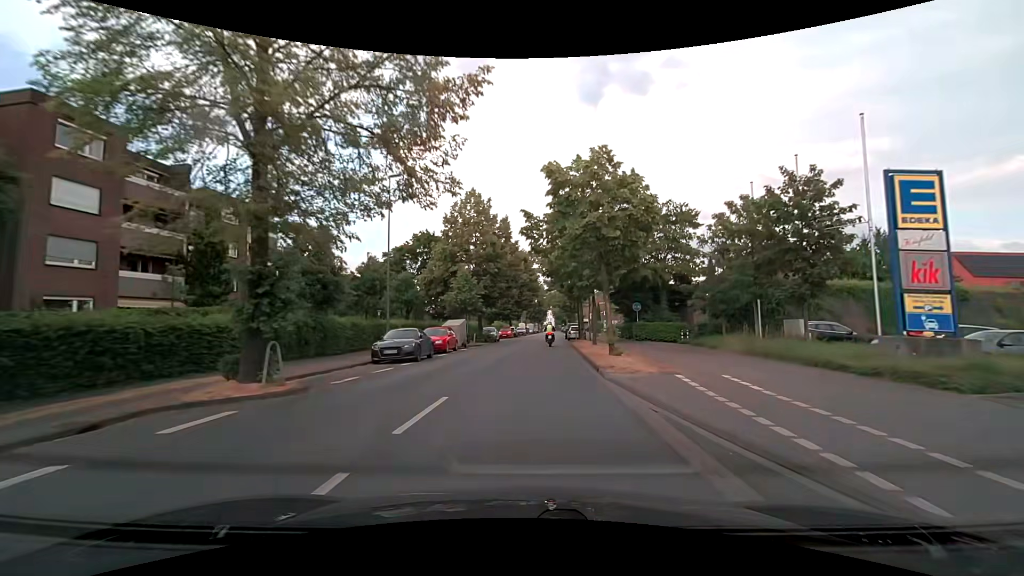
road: secondary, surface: asphalt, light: Day
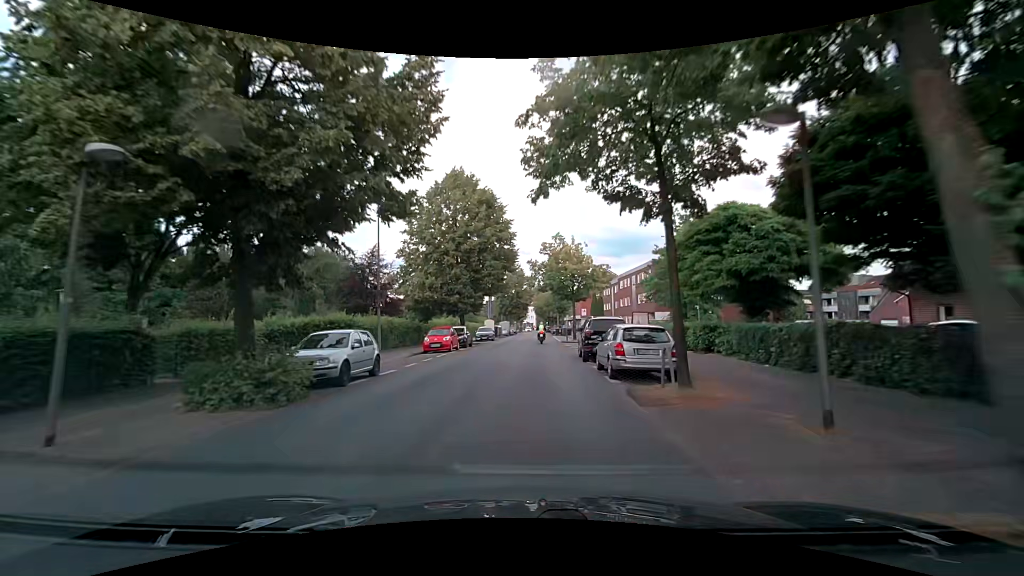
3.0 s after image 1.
(+1.4, +34.4) m; +3°
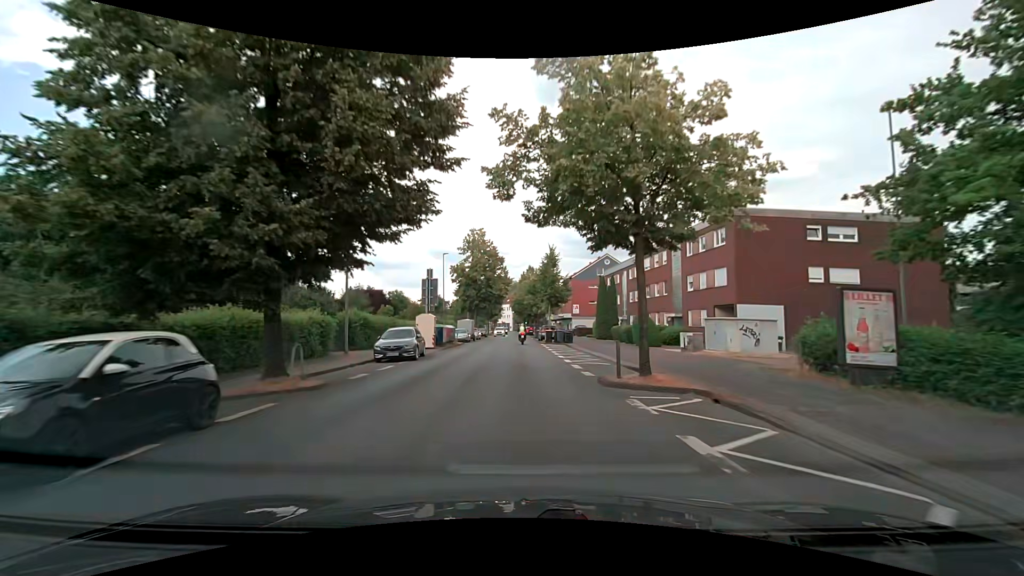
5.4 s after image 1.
(+0.4, +28.8) m; +2°
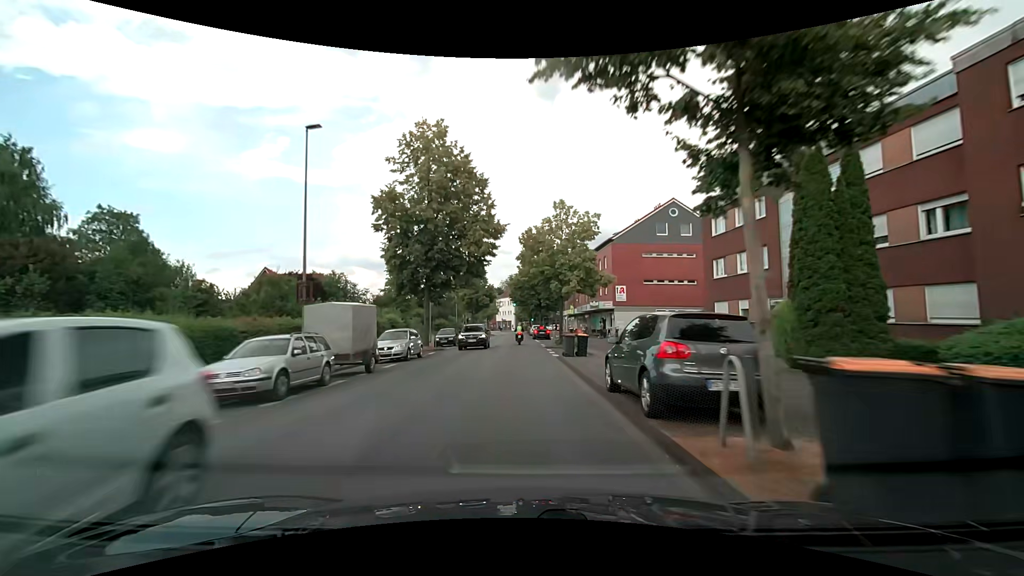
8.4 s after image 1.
(-0.1, +38.7) m; 0°
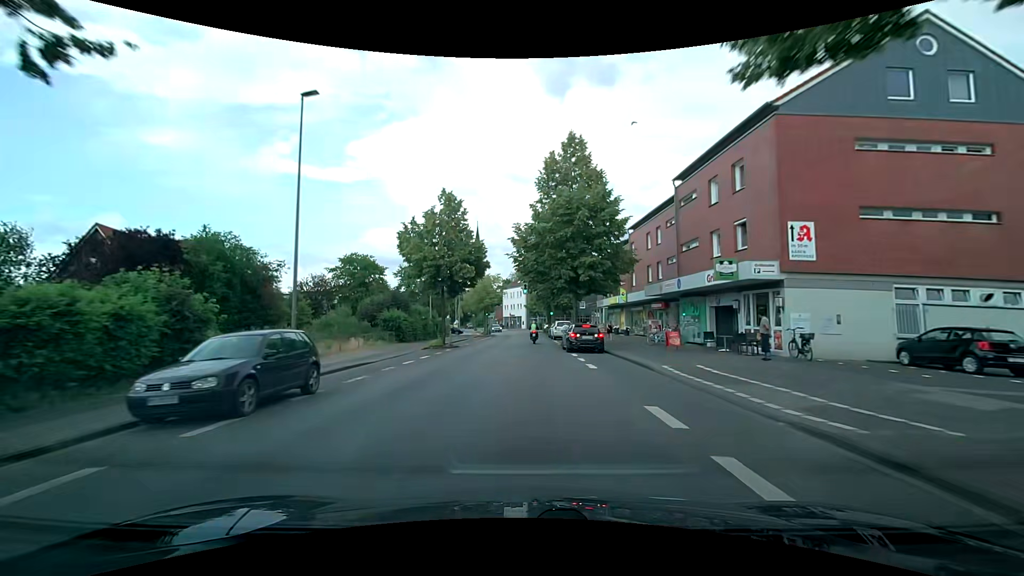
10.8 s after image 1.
(-0.6, +31.3) m; -2°
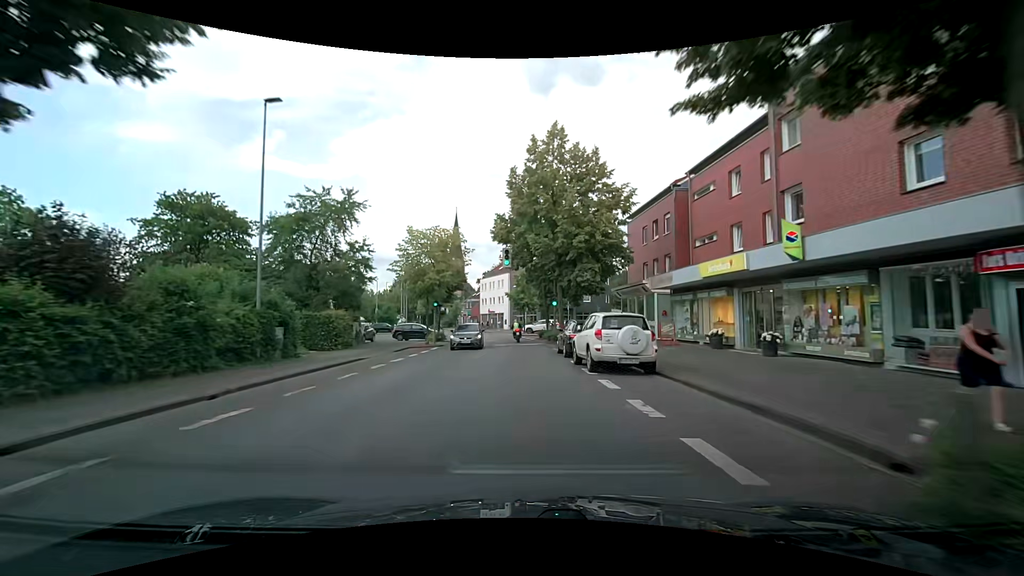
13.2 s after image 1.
(+0.3, +30.0) m; +2°
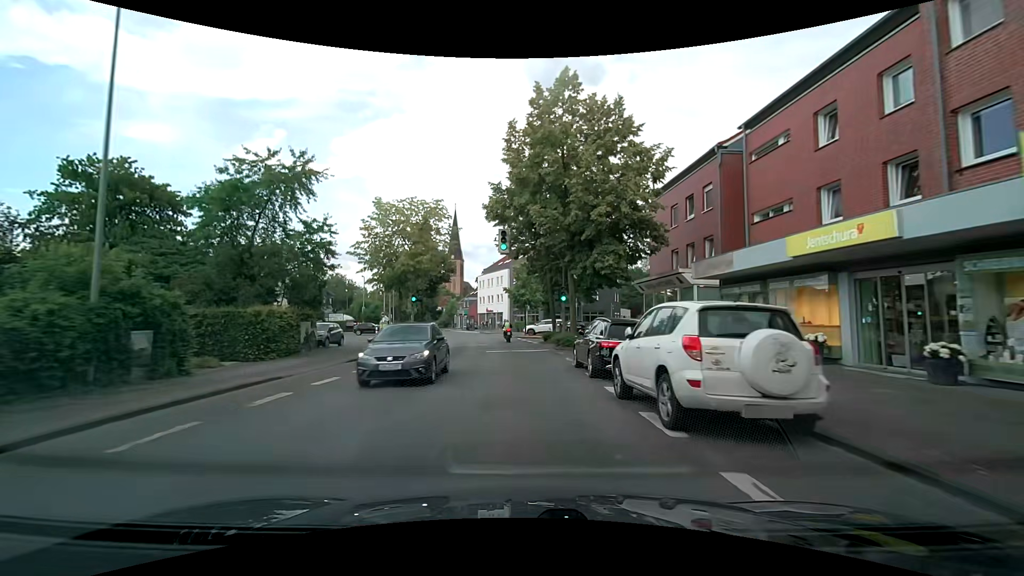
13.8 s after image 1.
(0.0, +7.4) m; -1°
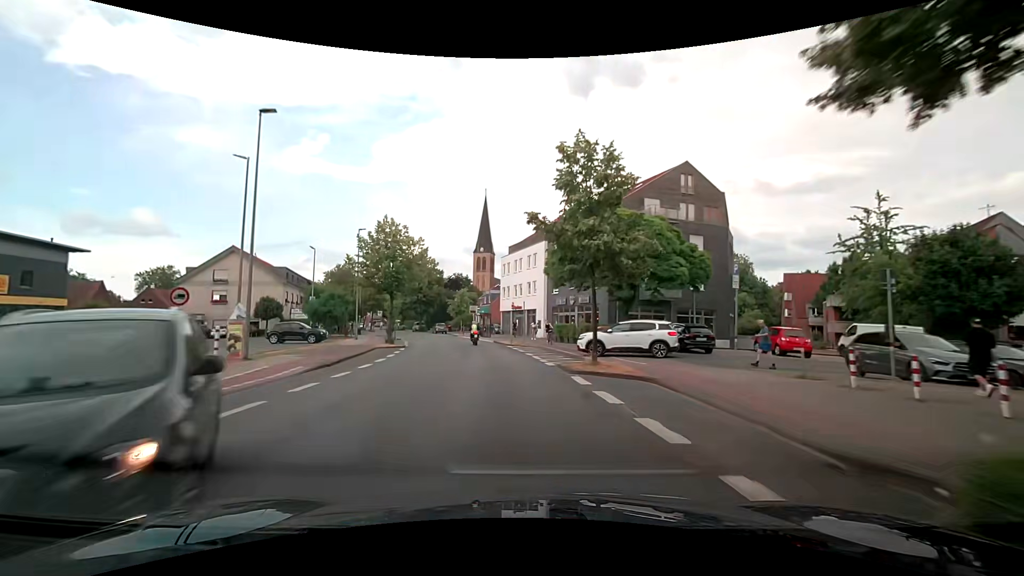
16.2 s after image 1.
(-0.3, +30.4) m; -3°
(0, +10) (-1, +20) (-3, +30) (-5, +40) (-7, +49) (-10, +59) (-13, +68) (-16, +78) (-20, +87) (-24, +96) m
